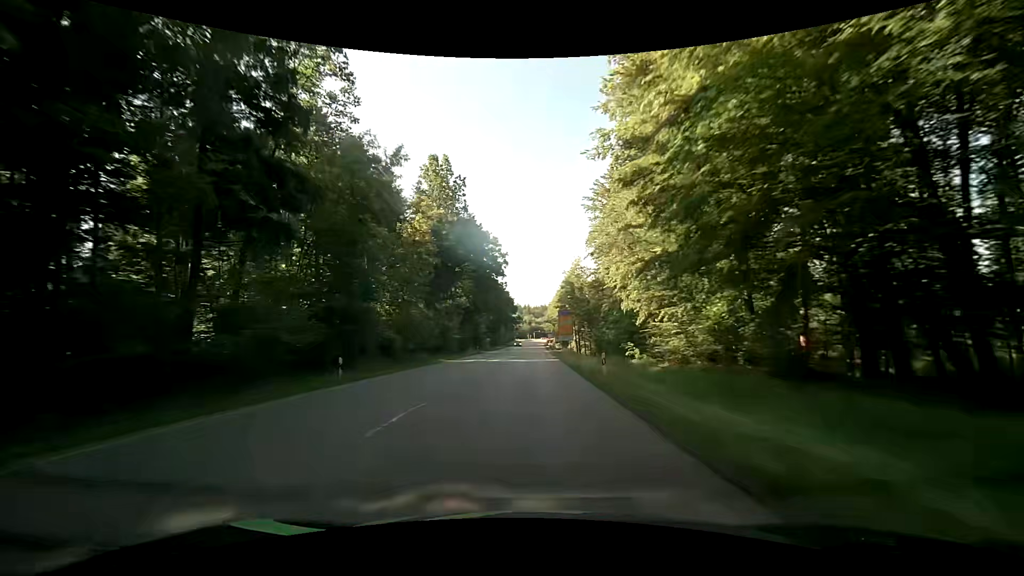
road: secondary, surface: asphalt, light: Day
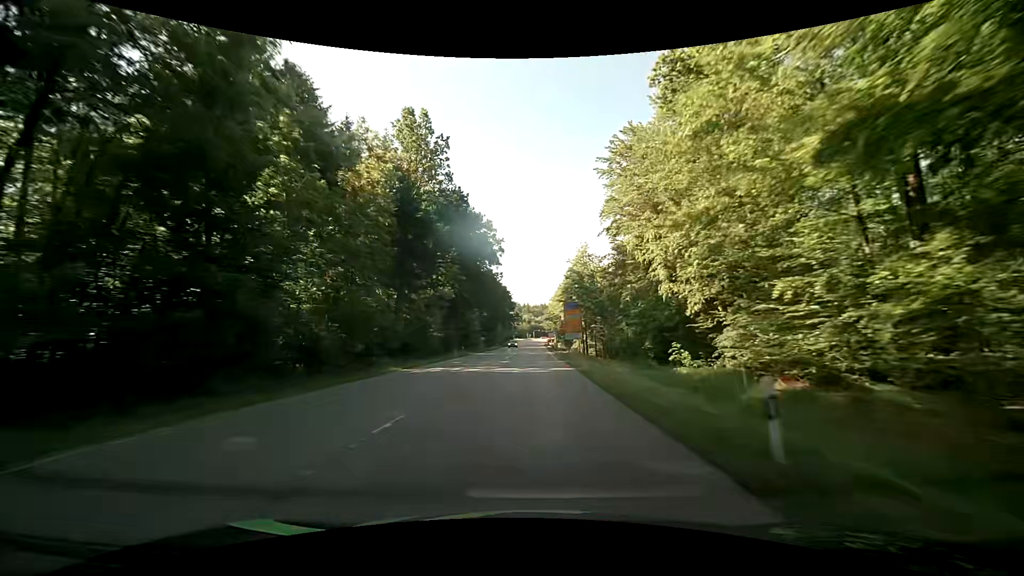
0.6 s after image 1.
(-0.1, +13.4) m; 0°
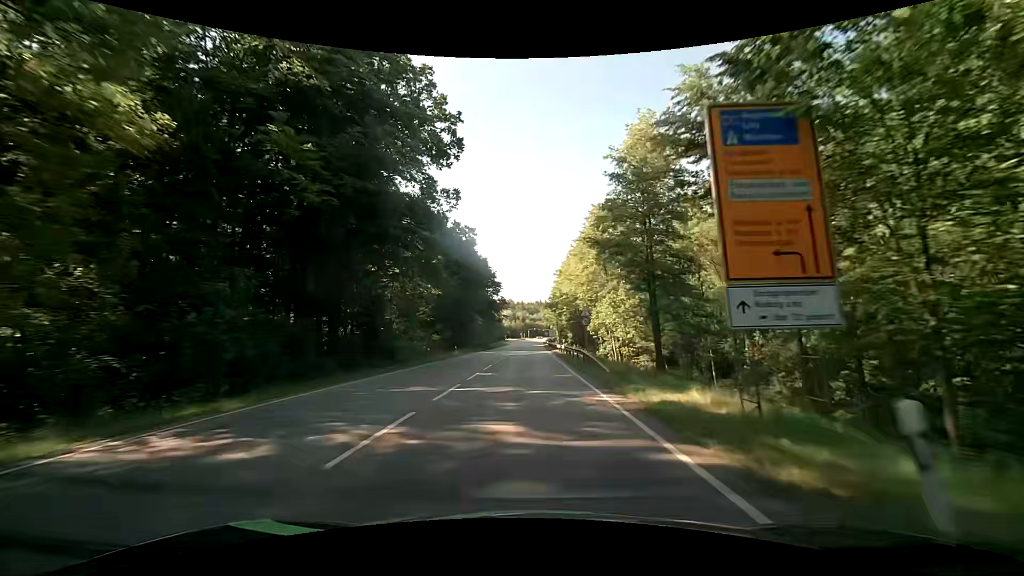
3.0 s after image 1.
(+0.2, +48.1) m; +1°
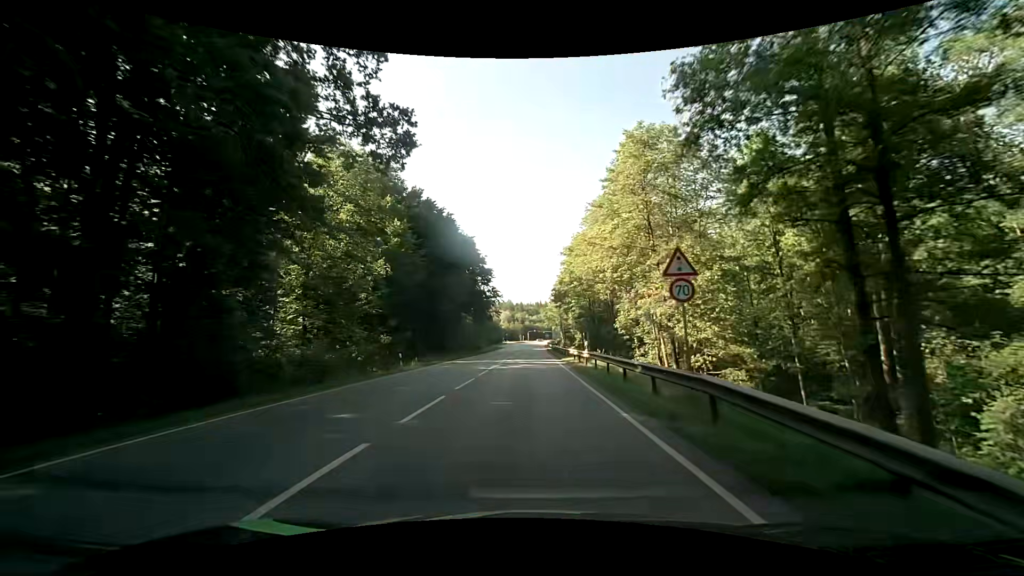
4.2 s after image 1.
(-0.1, +20.5) m; 0°
